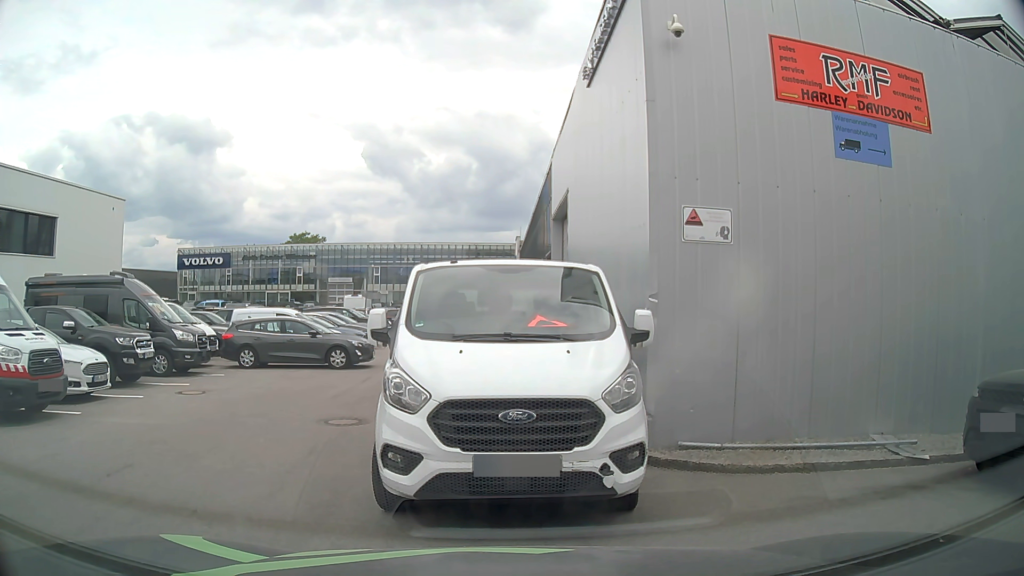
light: Day
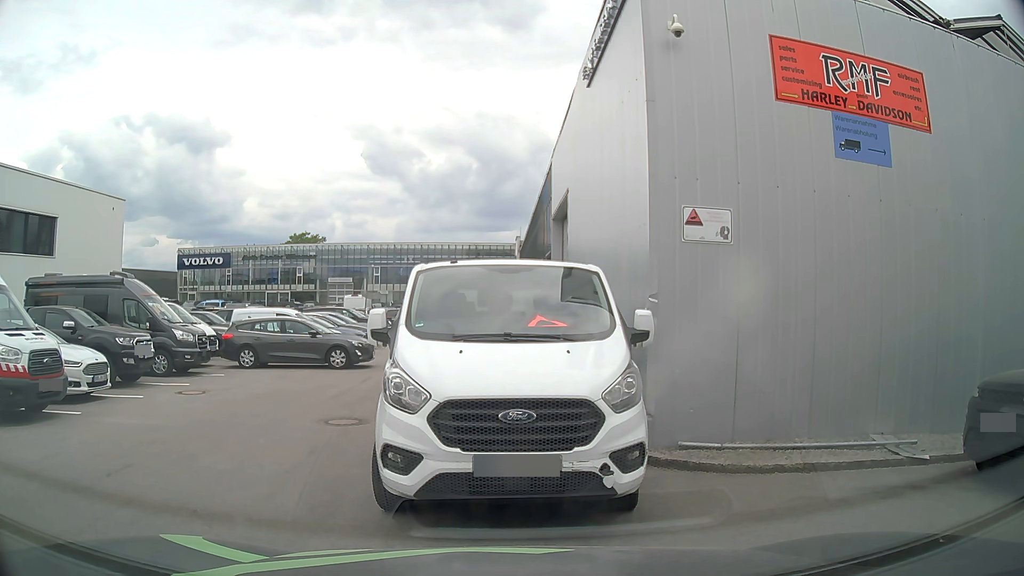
(0.0, 0.0) m; 0°
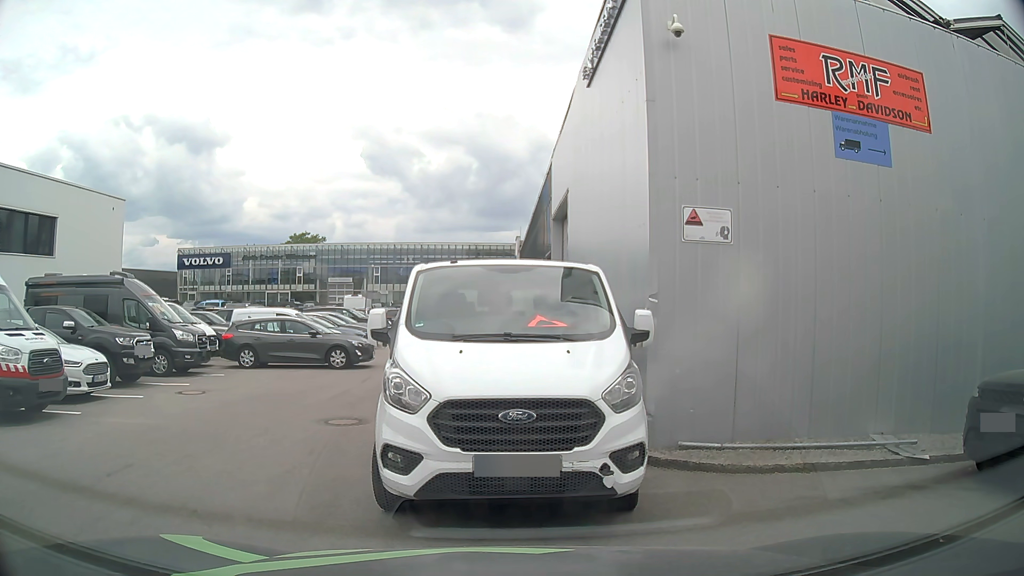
(0.0, 0.0) m; 0°
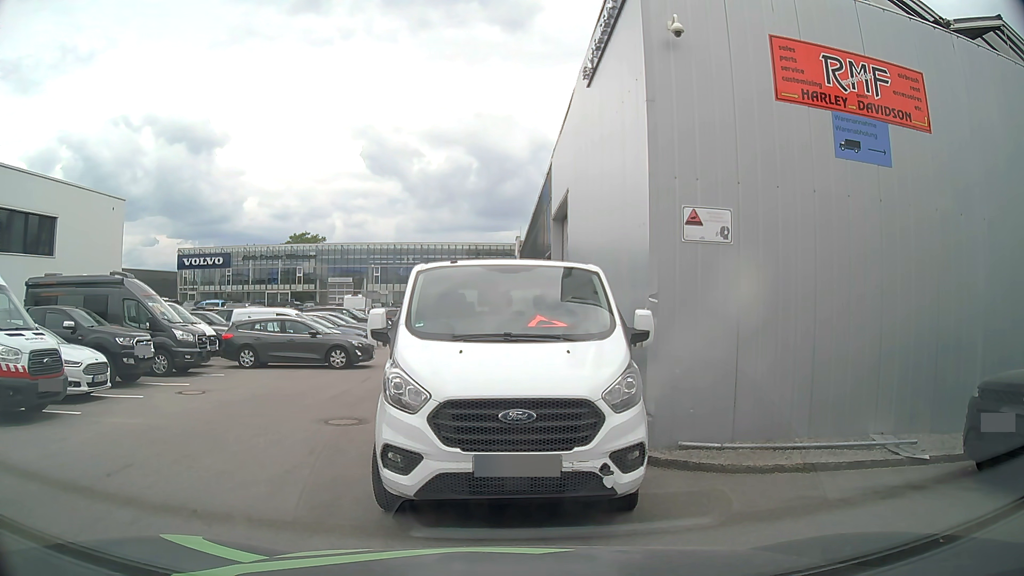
(0.0, 0.0) m; 0°
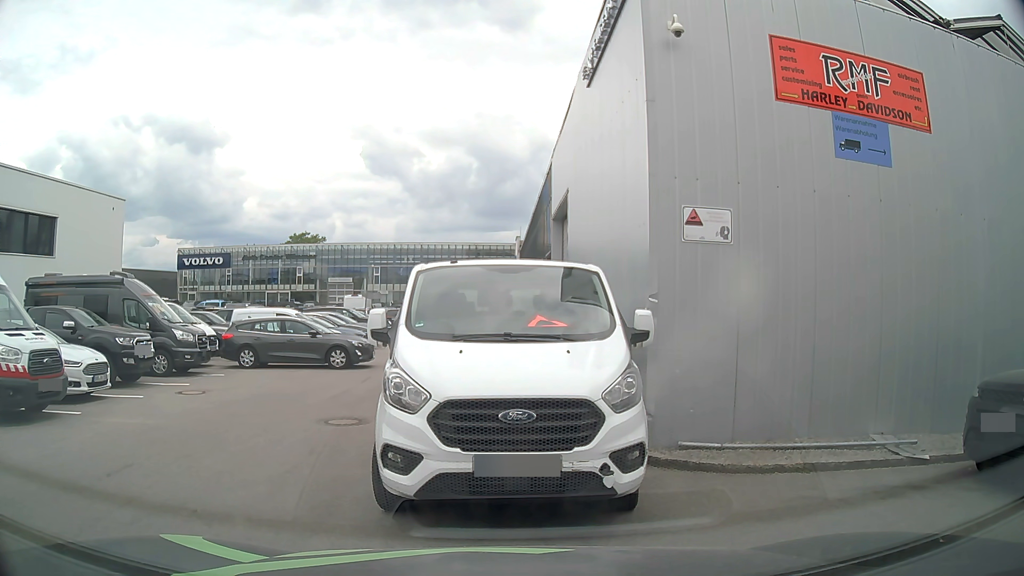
(0.0, 0.0) m; 0°
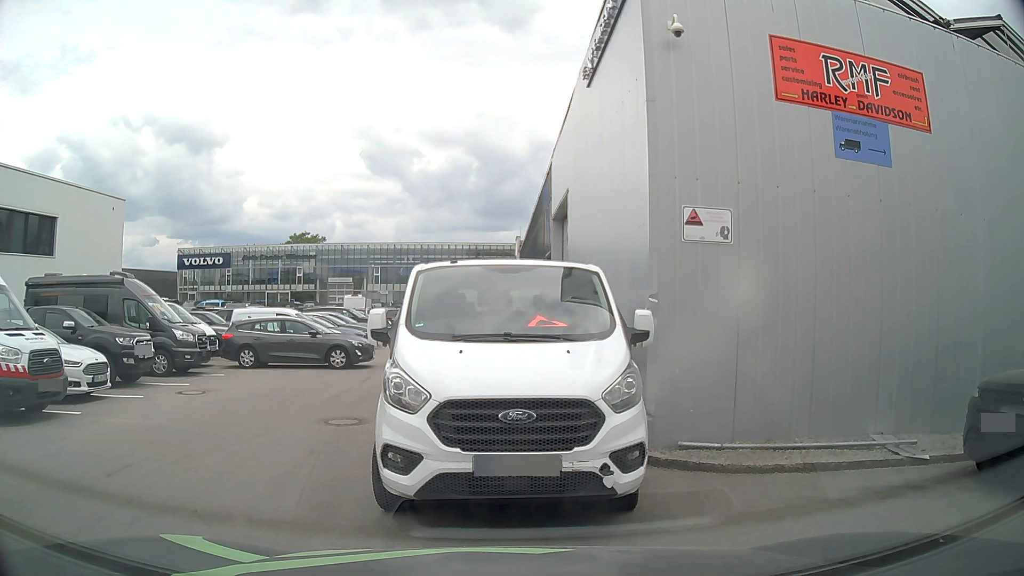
(0.0, 0.0) m; 0°
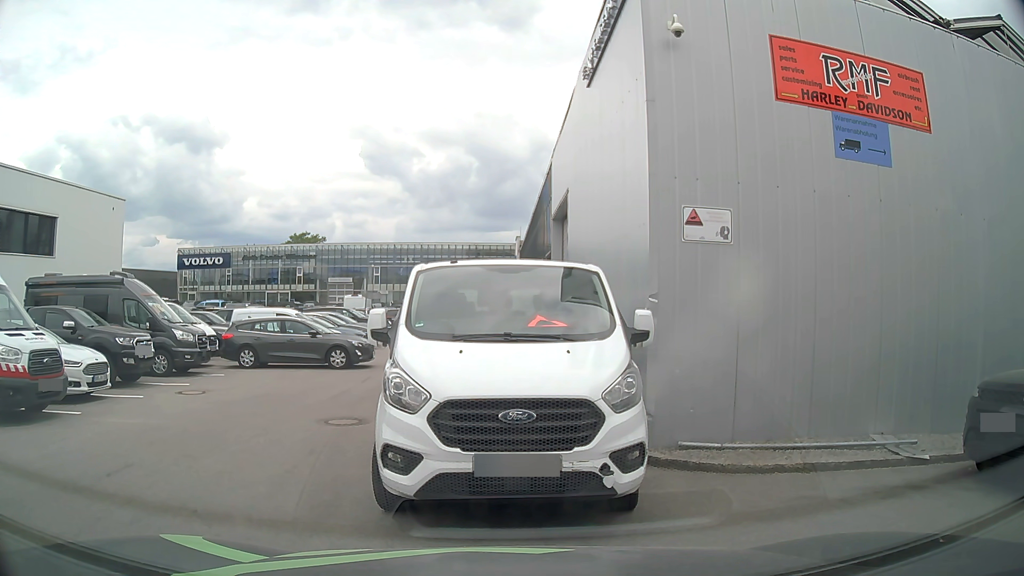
(0.0, 0.0) m; 0°
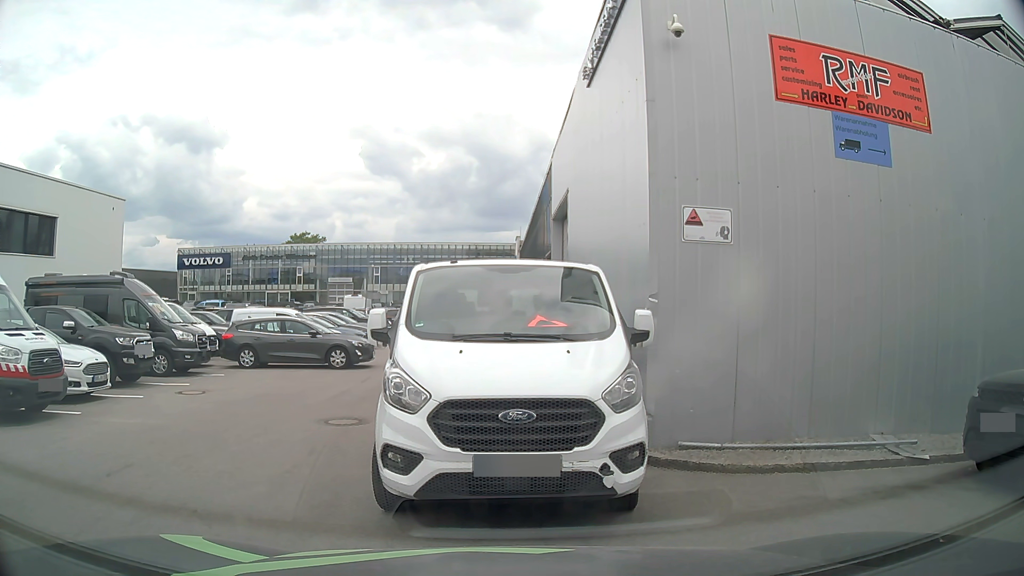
(0.0, 0.0) m; 0°
